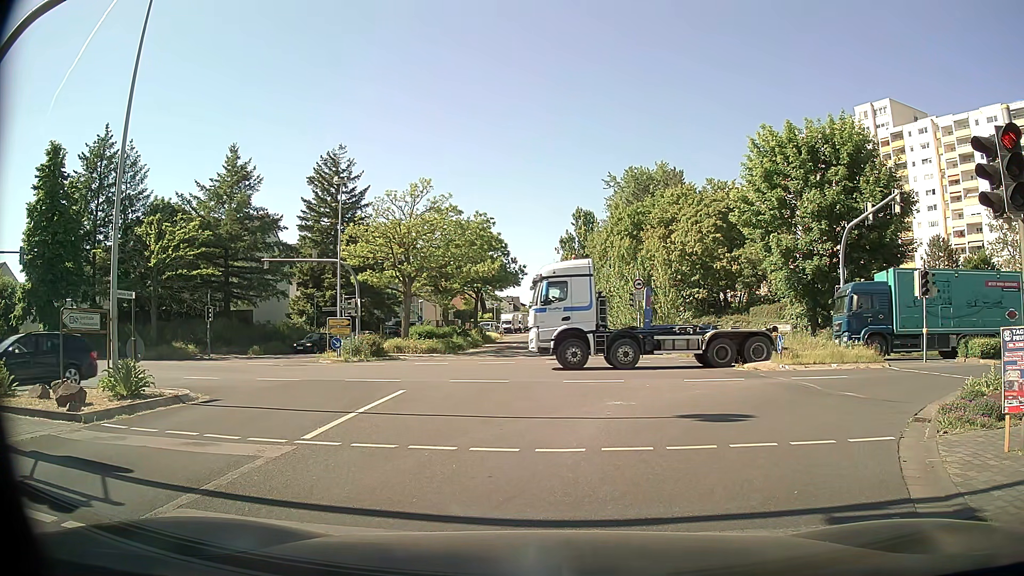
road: tertiary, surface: asphalt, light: Day
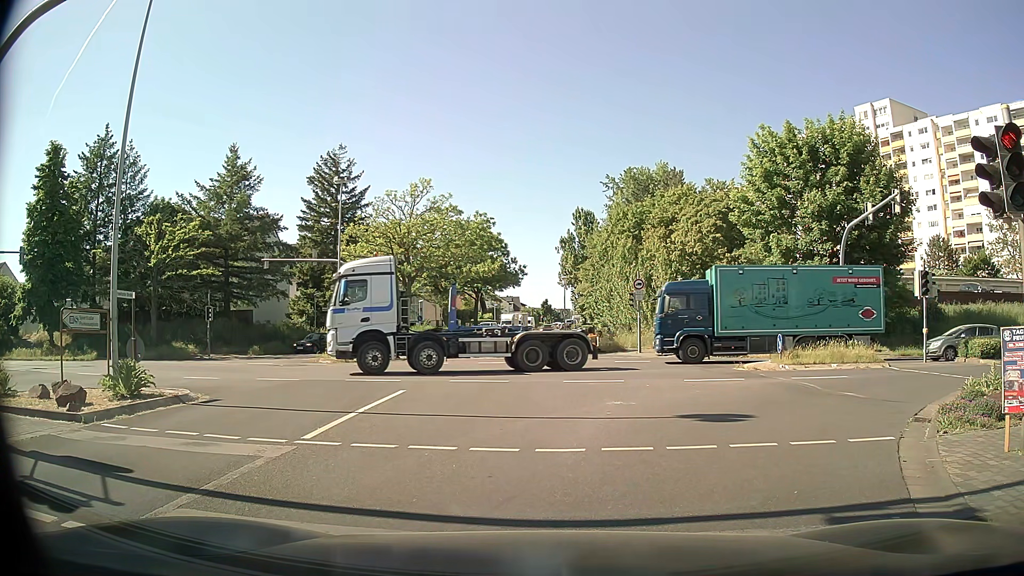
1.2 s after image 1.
(0.0, 0.0) m; 0°
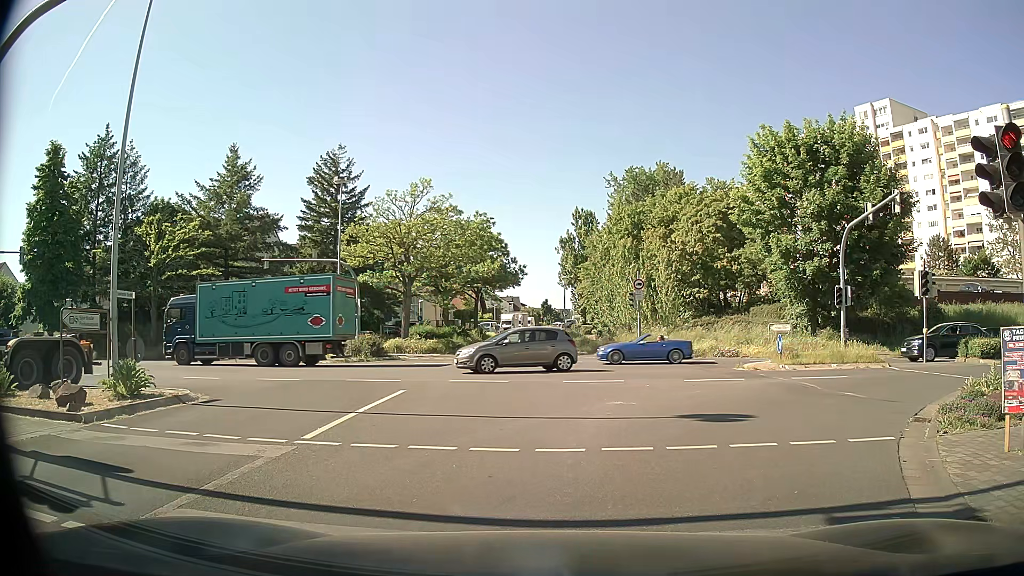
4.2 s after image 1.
(0.0, 0.0) m; 0°
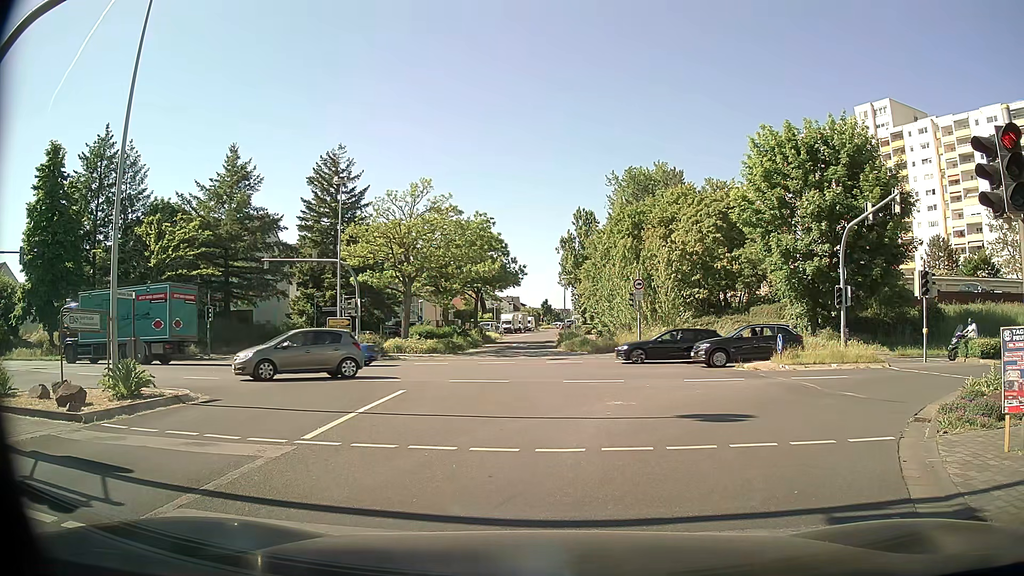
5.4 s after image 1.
(0.0, 0.0) m; 0°
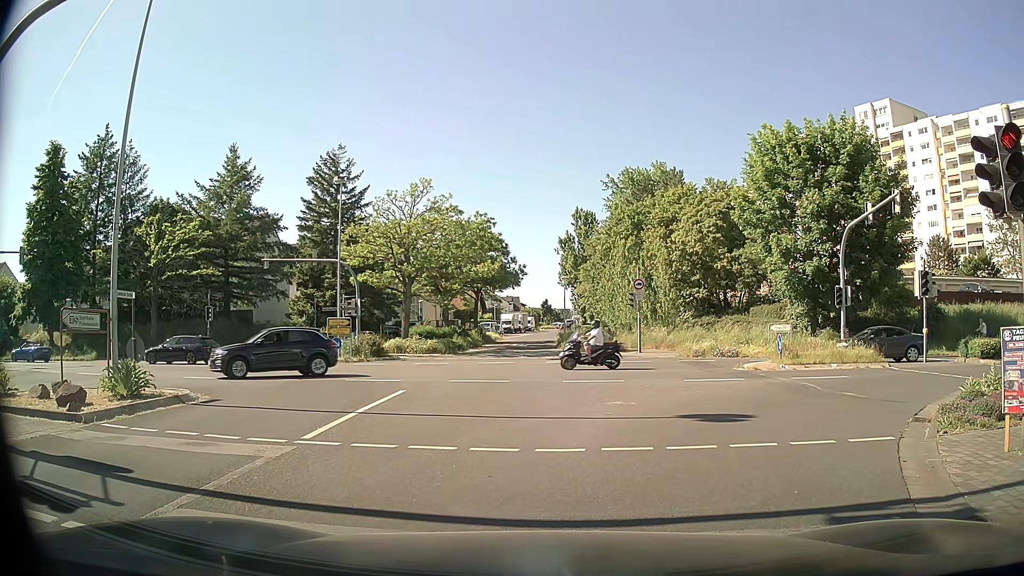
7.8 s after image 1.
(0.0, 0.0) m; 0°
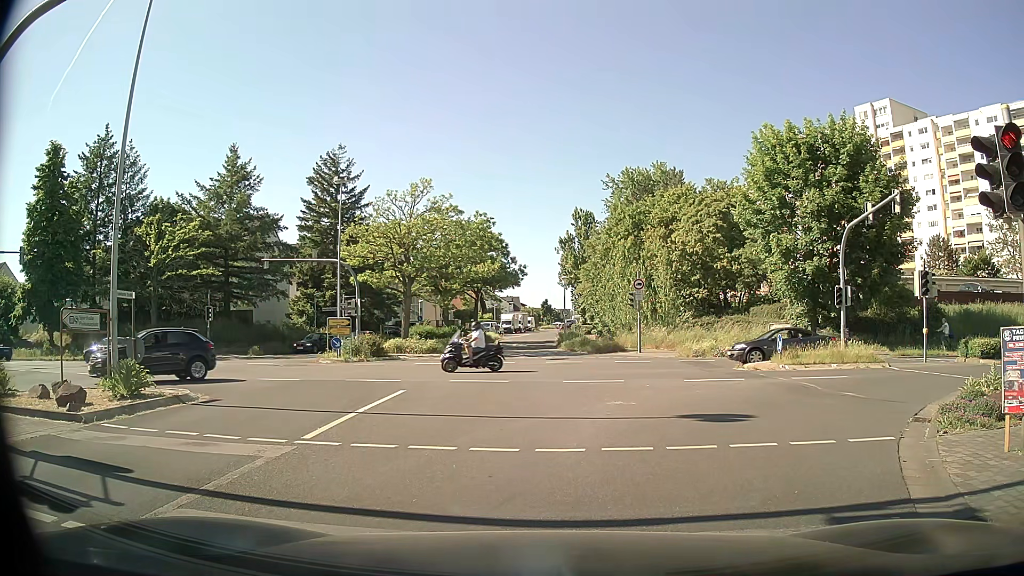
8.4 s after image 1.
(0.0, 0.0) m; 0°
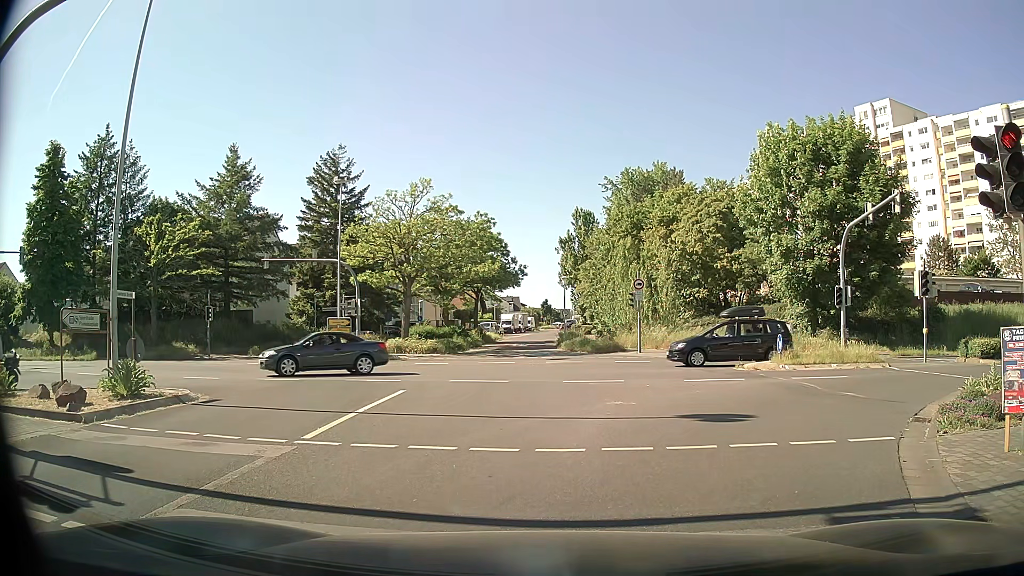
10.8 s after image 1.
(0.0, 0.0) m; 0°
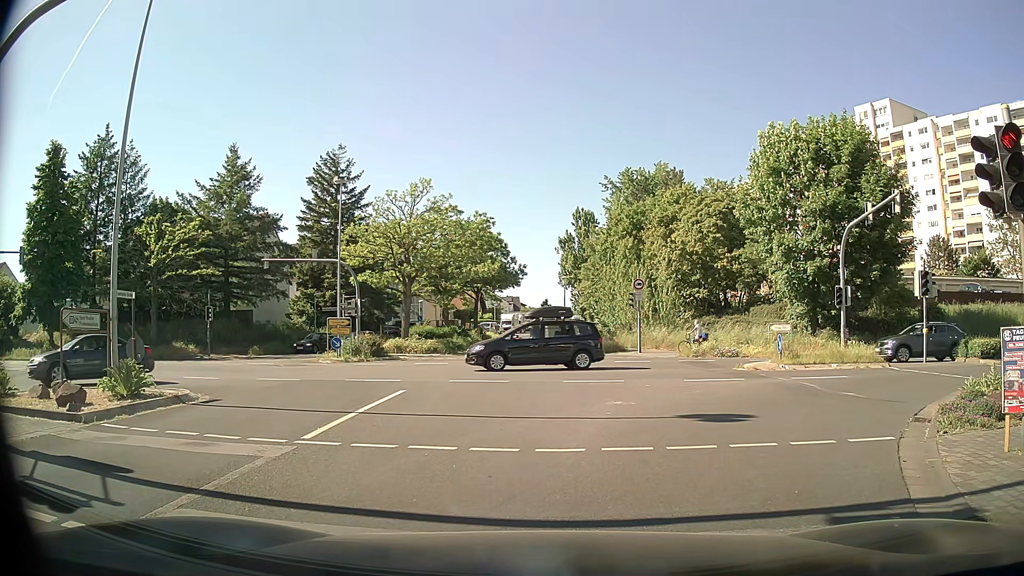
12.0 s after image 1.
(0.0, 0.0) m; 0°
(+2, +10) (+9, +16) (+19, +19) (+29, +18) (+39, +17) (+49, +16) (+59, +15) (+69, +14) (+79, +13) (+89, +13) m
